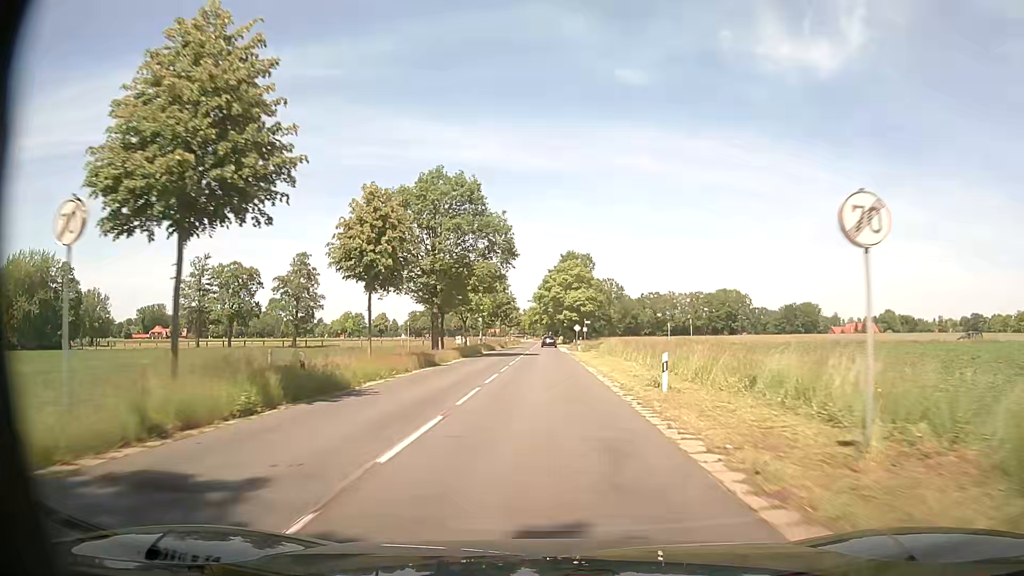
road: secondary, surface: asphalt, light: Day
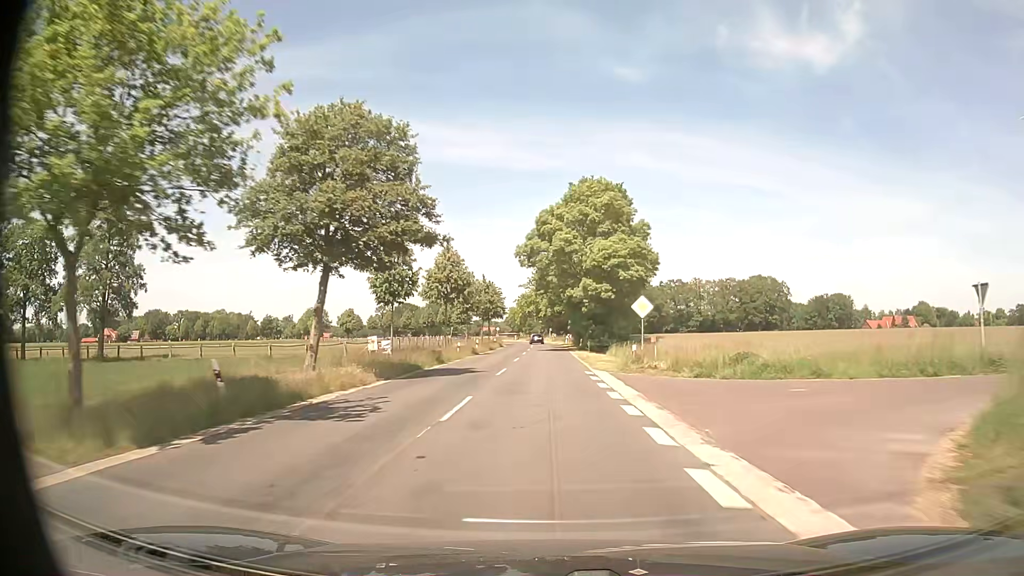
(-0.3, +56.7) m; 0°
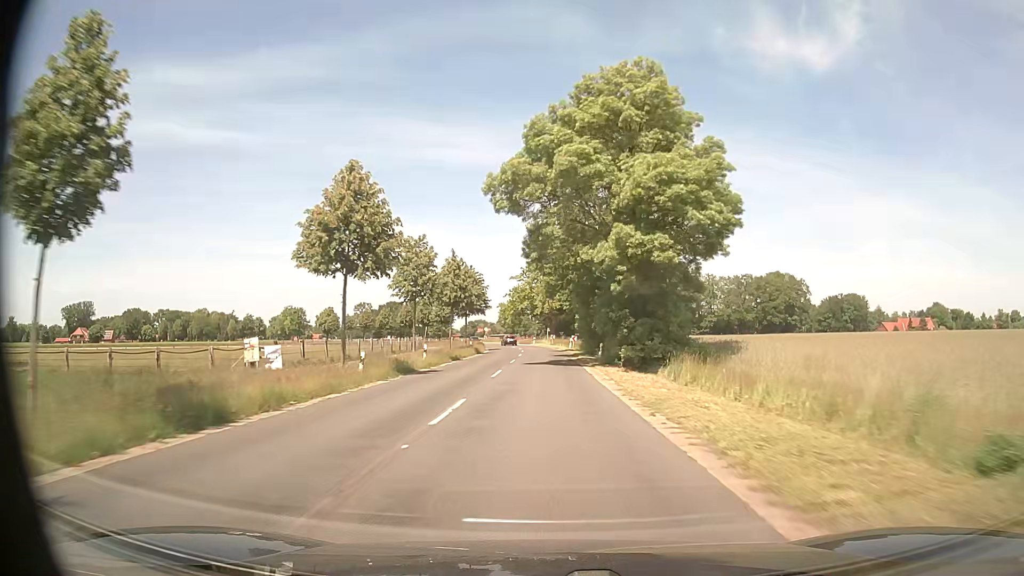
(0.0, +24.7) m; 0°
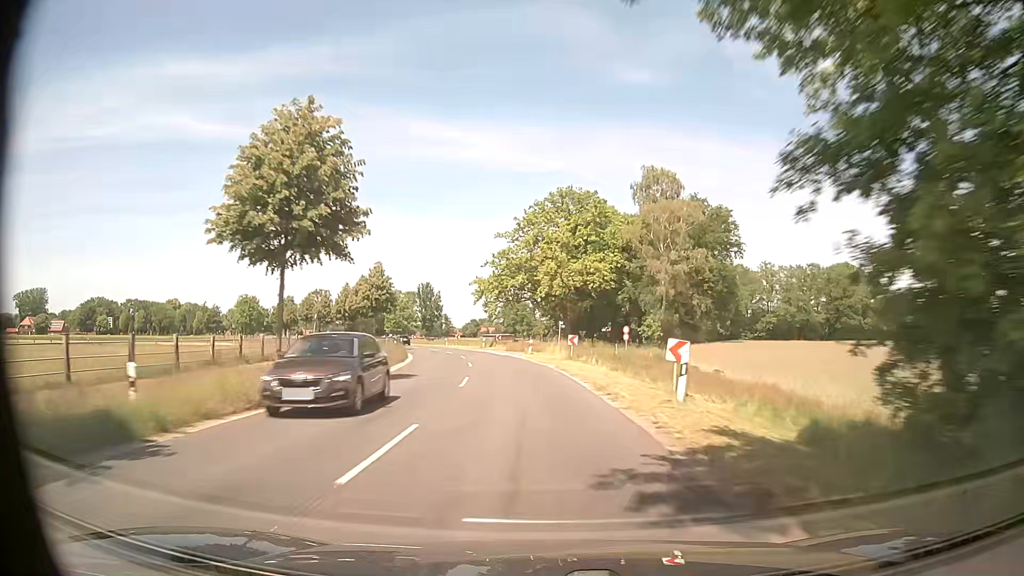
(-0.1, +52.4) m; -1°
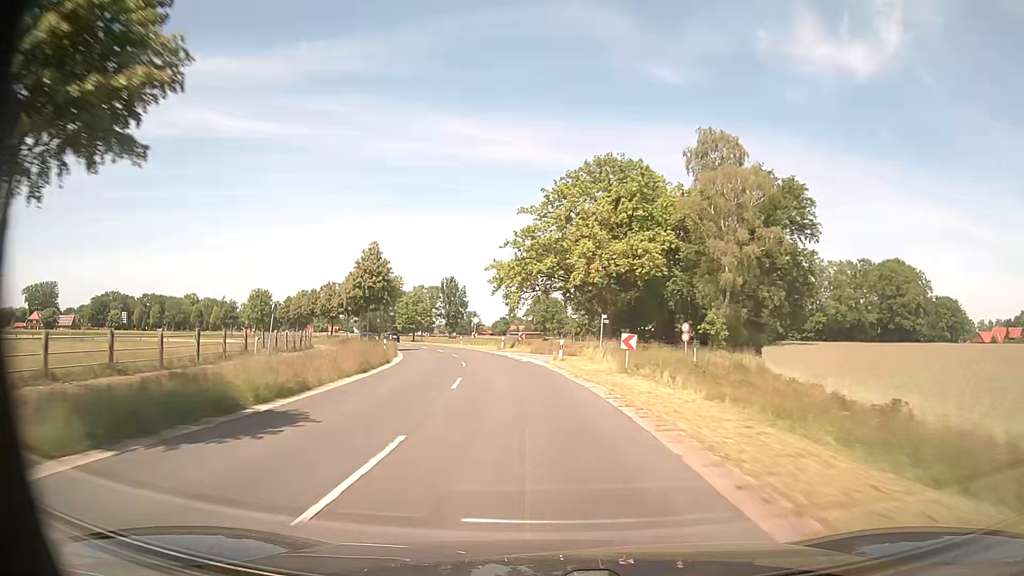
(-0.2, +13.5) m; -2°
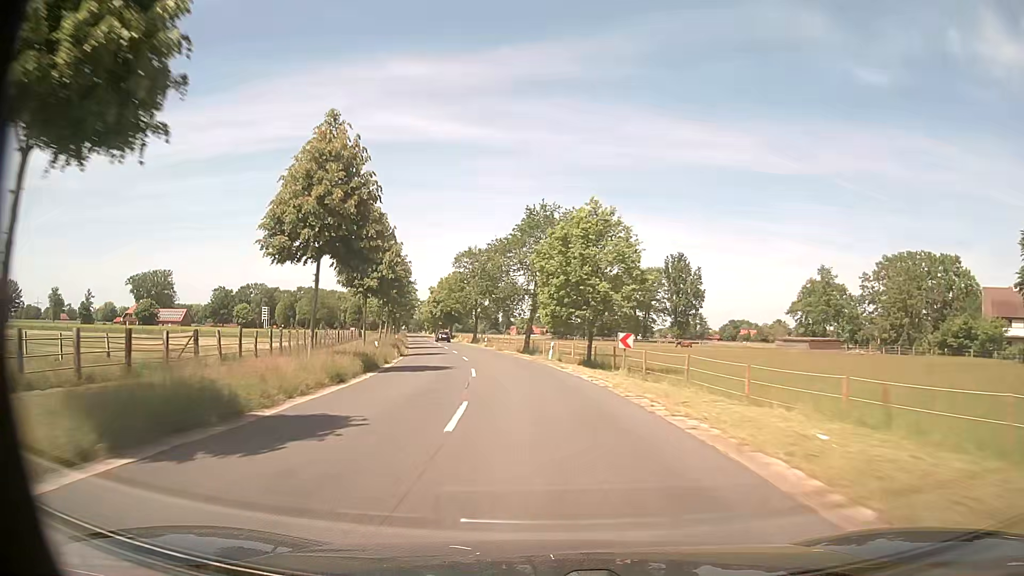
(-10.9, +66.9) m; -18°
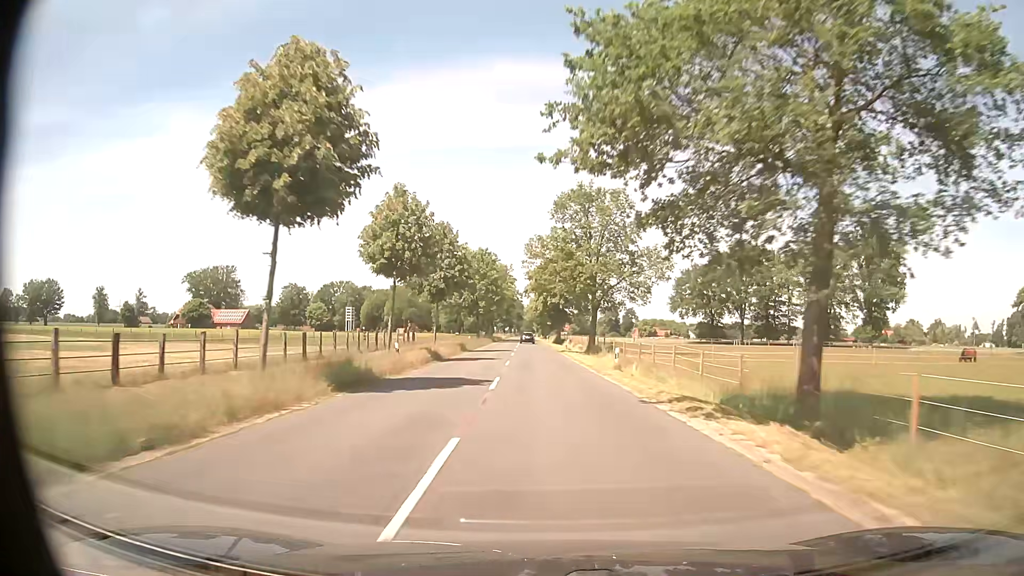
(-4.3, +40.7) m; -11°
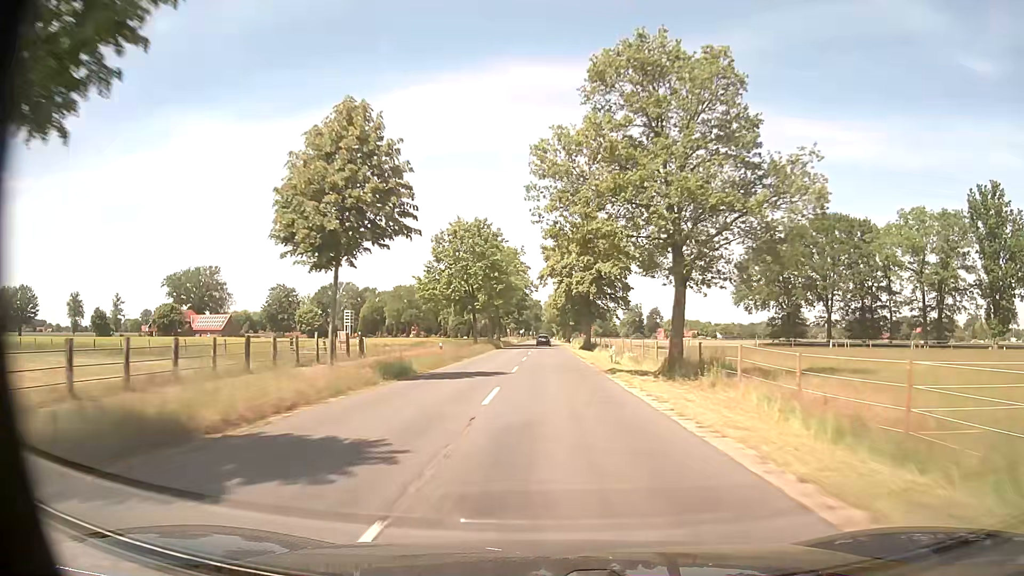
(-0.4, +27.8) m; -2°
(0, +10) (0, +20) (0, +30) (0, +40) (0, +50) (0, +60) (0, +70) (0, +80) (0, +90) (0, +100) m
